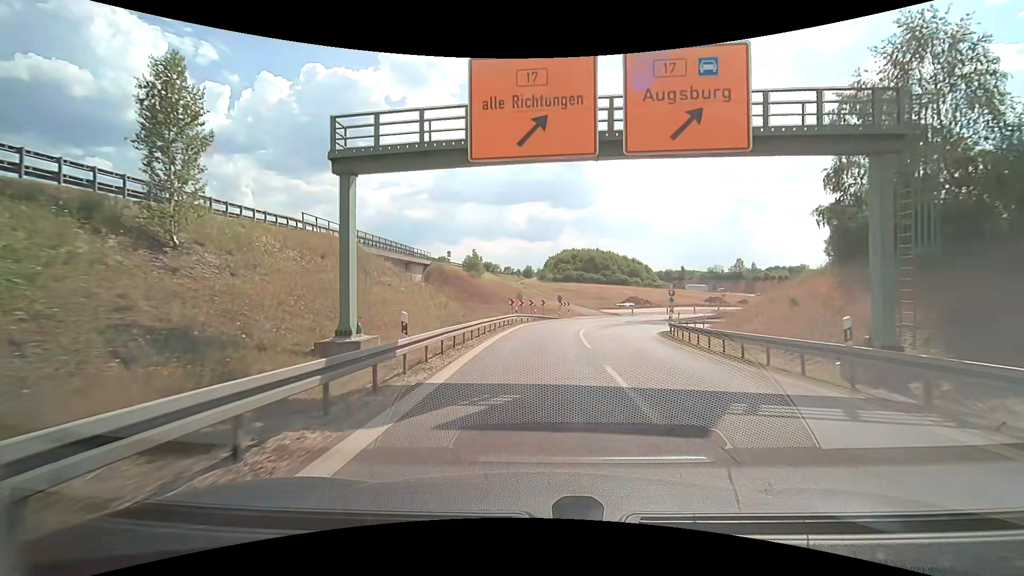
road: motorway_link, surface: asphalt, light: Day
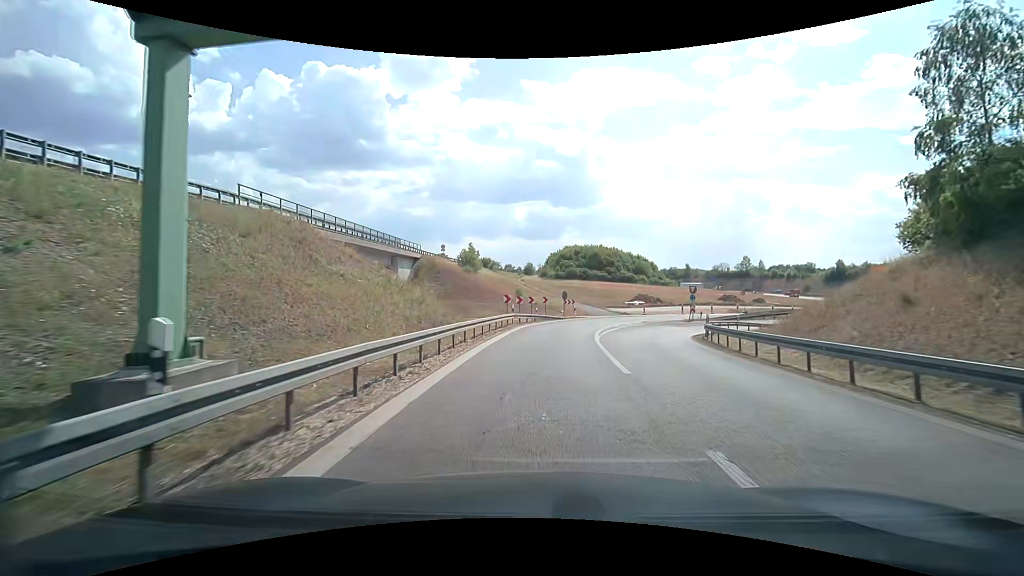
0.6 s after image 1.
(0.0, +7.0) m; 0°
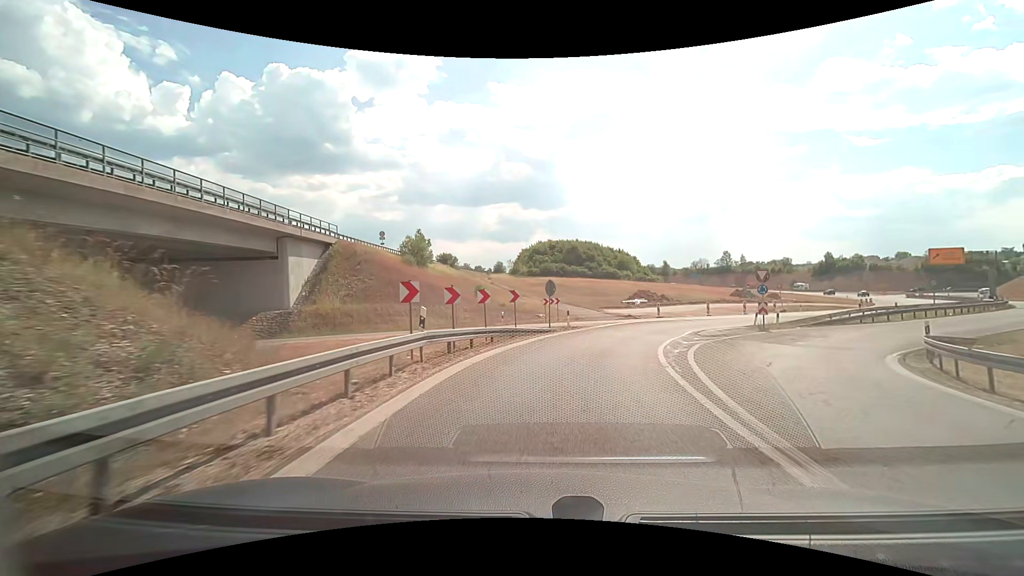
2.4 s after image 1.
(+0.3, +20.1) m; +3°
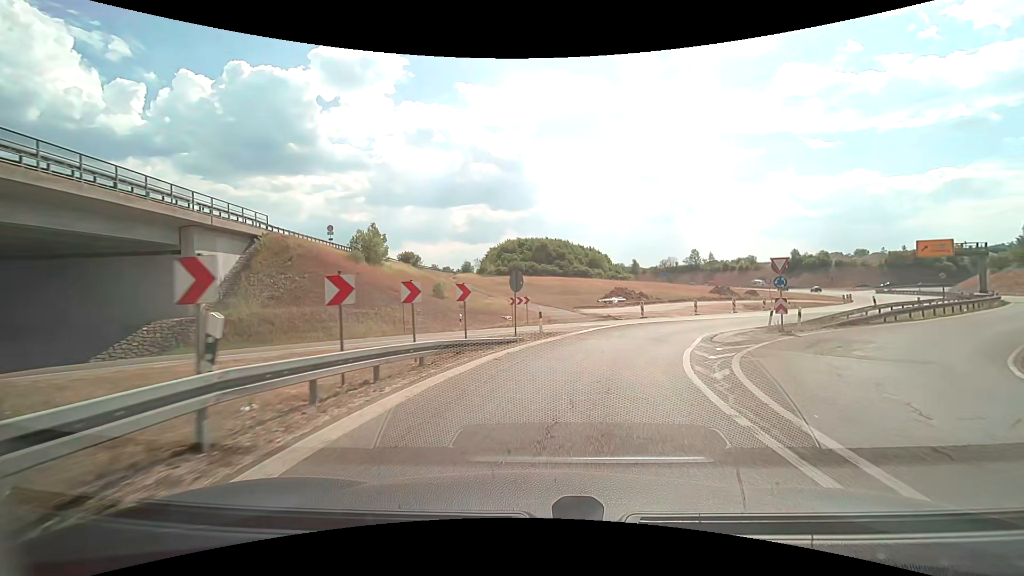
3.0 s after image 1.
(+0.2, +6.4) m; +4°
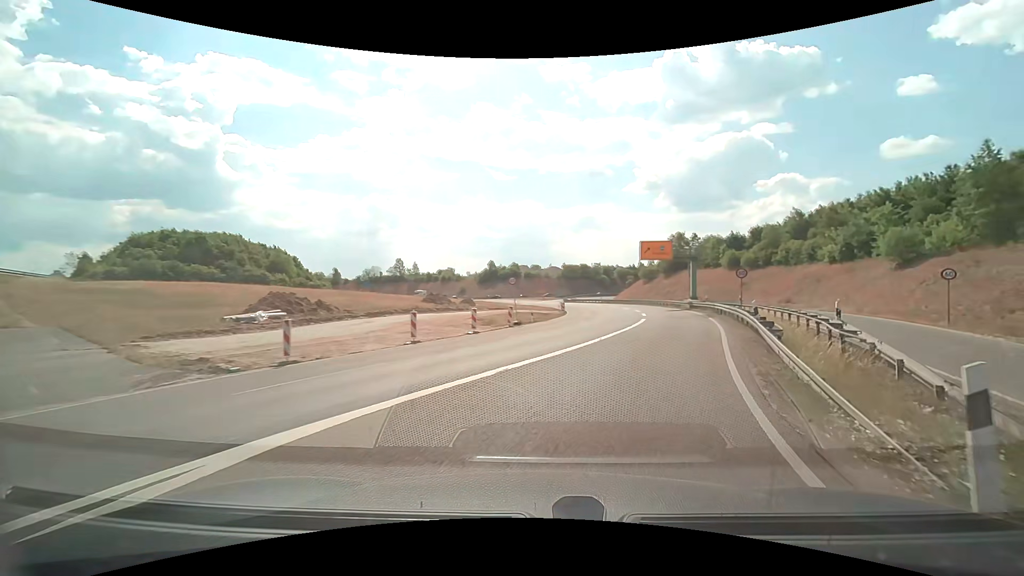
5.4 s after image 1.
(+5.0, +23.2) m; +31°
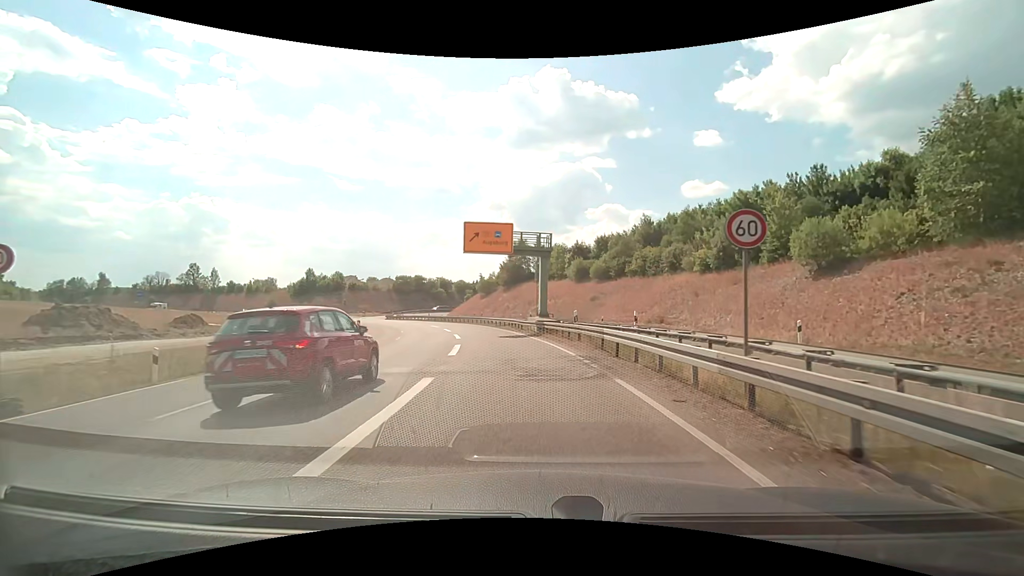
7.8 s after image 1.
(+5.7, +21.7) m; +19°
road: trunk
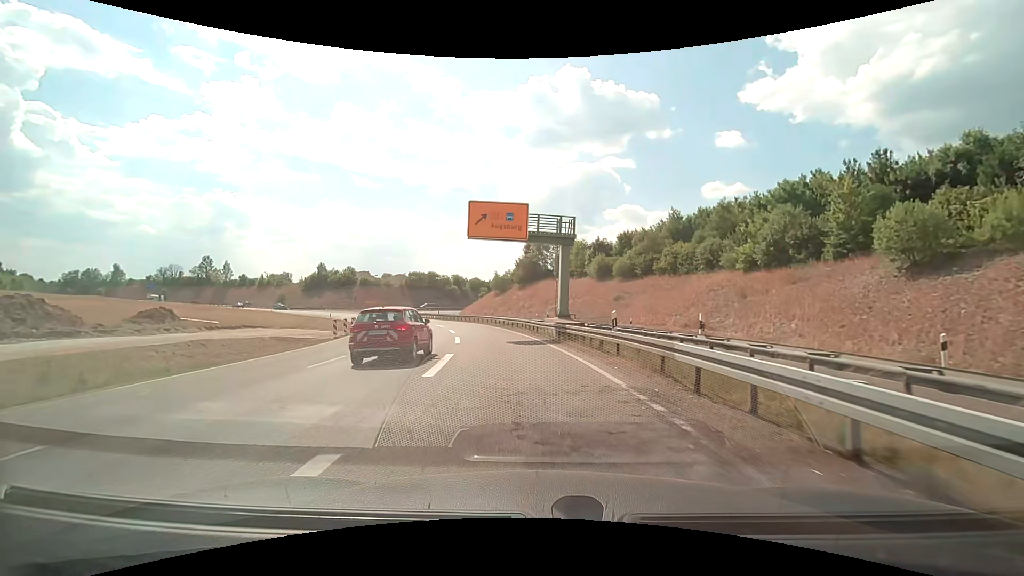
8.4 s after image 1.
(0.0, +6.0) m; -2°
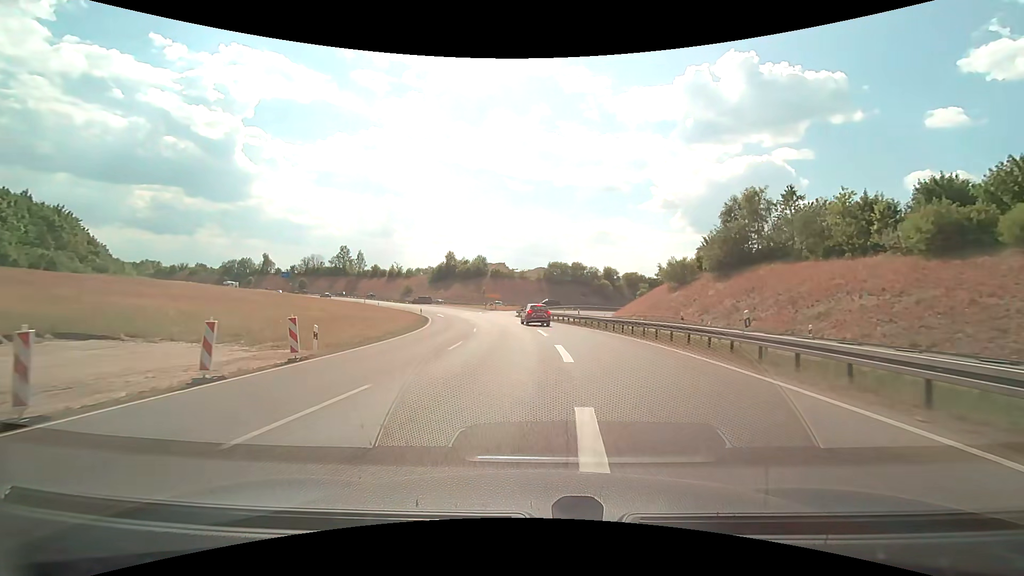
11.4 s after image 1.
(-5.0, +33.9) m; -16°
(0, +10) (-1, +20) (-2, +30) (-3, +40) (-5, +50) (-7, +59) (-10, +69) (-14, +78) (-18, +87) (-22, +96) m
